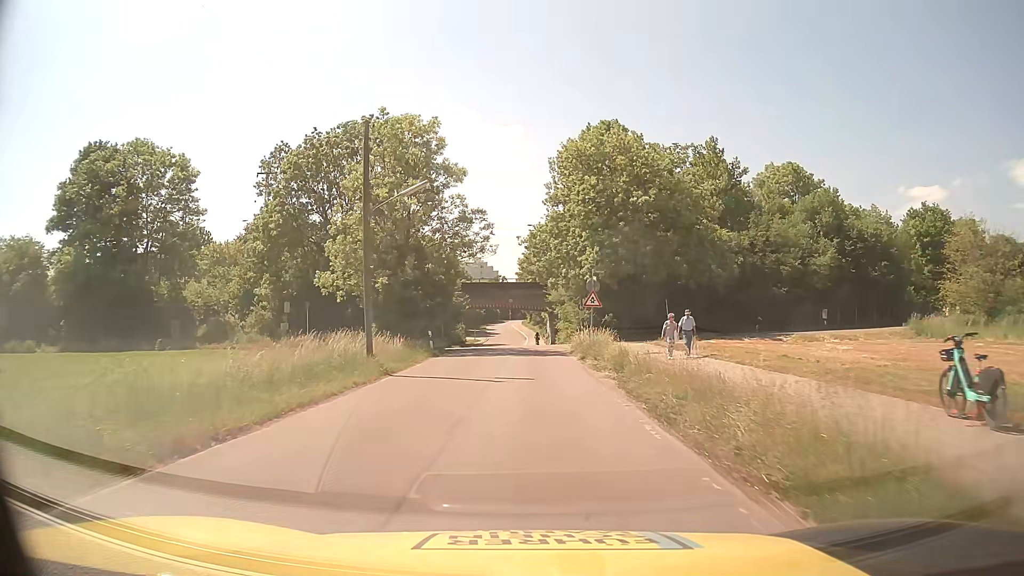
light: Day
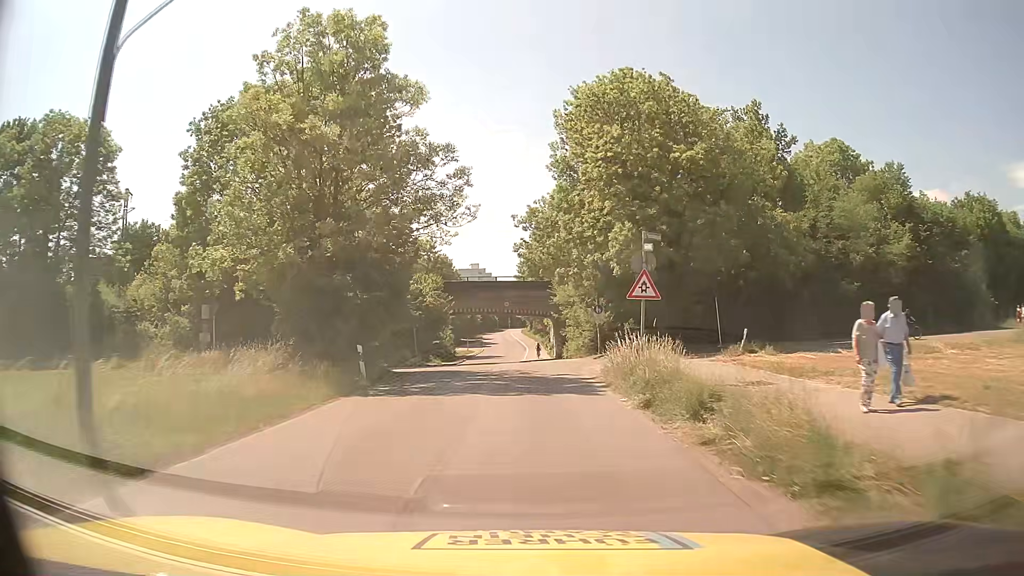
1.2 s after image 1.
(0.0, +13.5) m; 0°
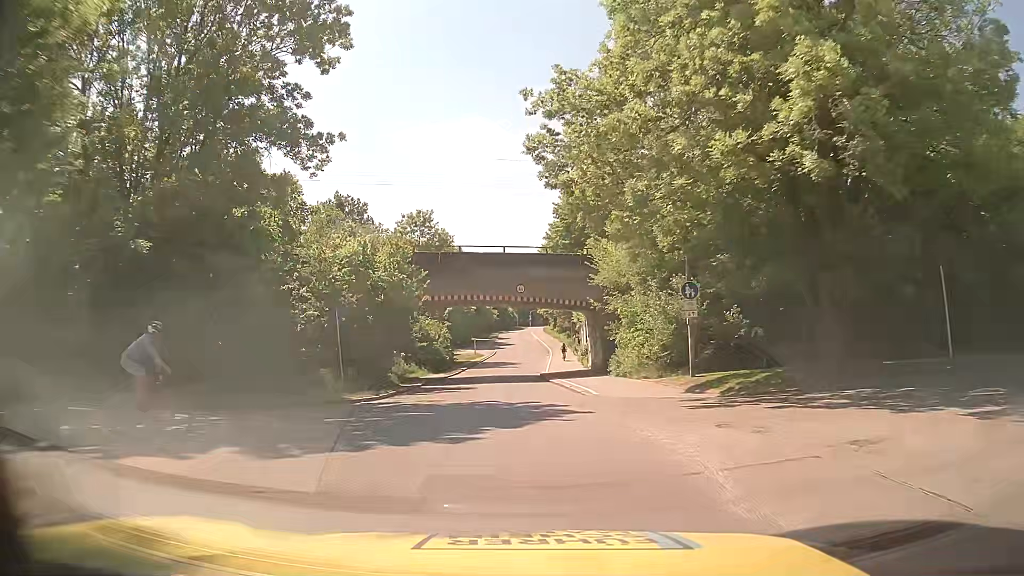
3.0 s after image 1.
(-0.2, +20.2) m; -2°
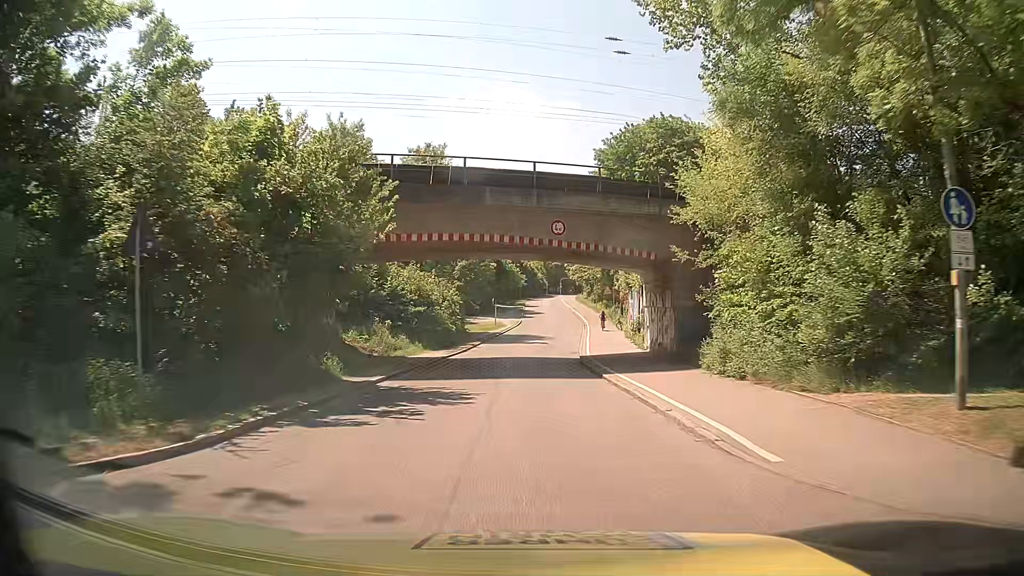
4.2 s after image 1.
(-0.3, +13.5) m; -3°
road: residential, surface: asphalt
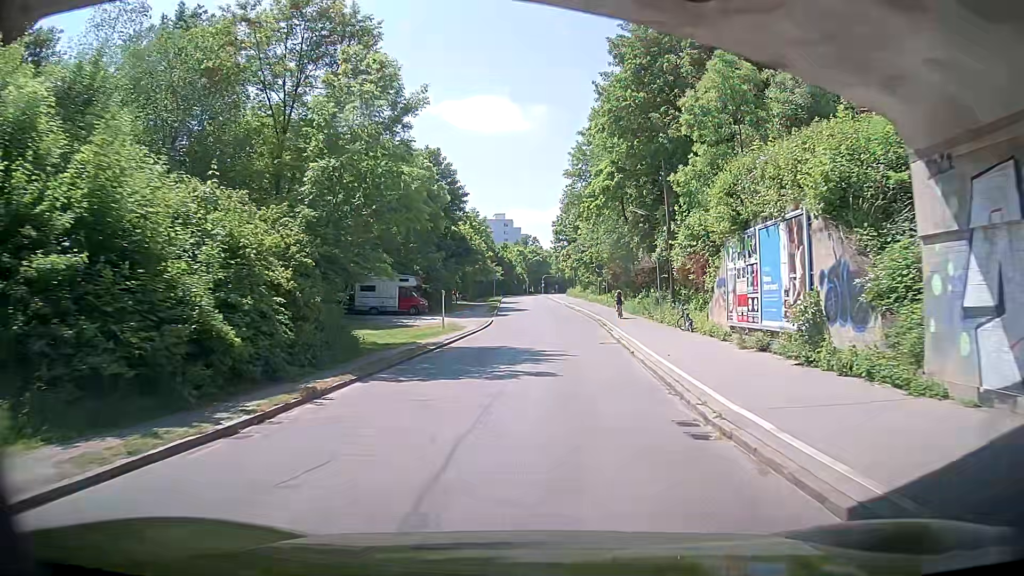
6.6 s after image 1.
(+0.4, +28.4) m; +3°
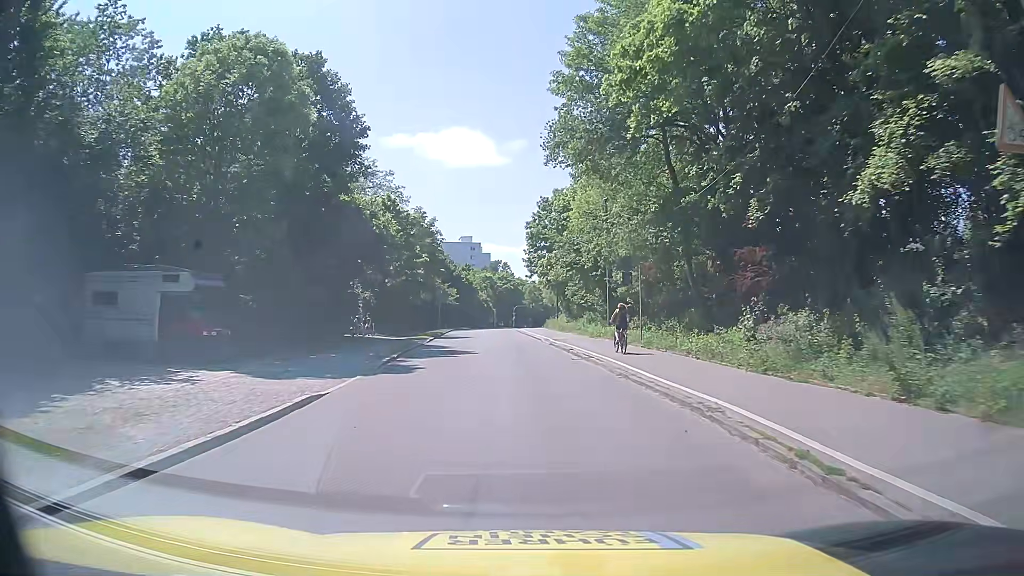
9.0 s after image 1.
(+0.9, +29.6) m; +2°
